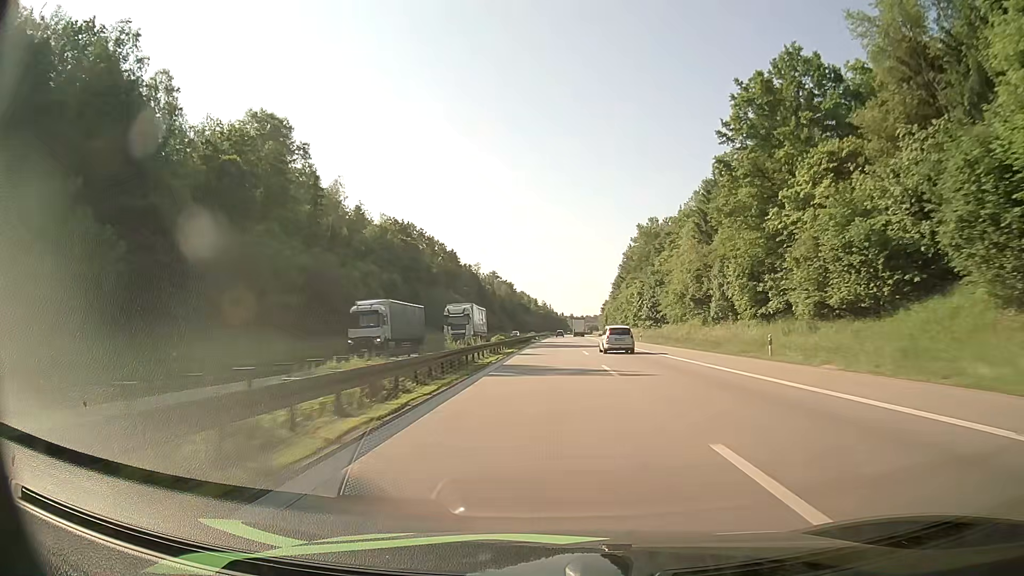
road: motorway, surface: asphalt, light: Day
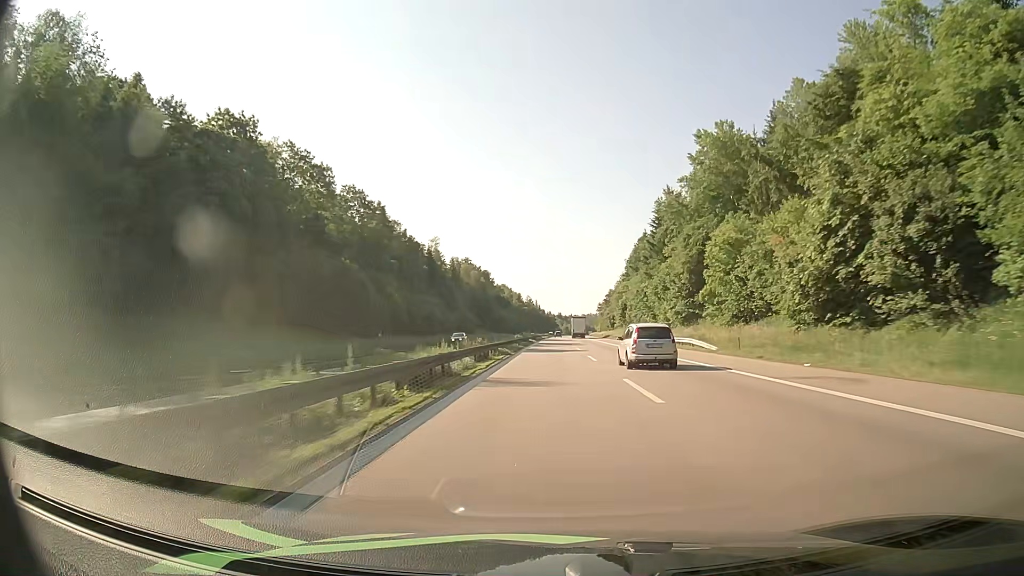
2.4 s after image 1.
(+0.7, +79.0) m; +1°
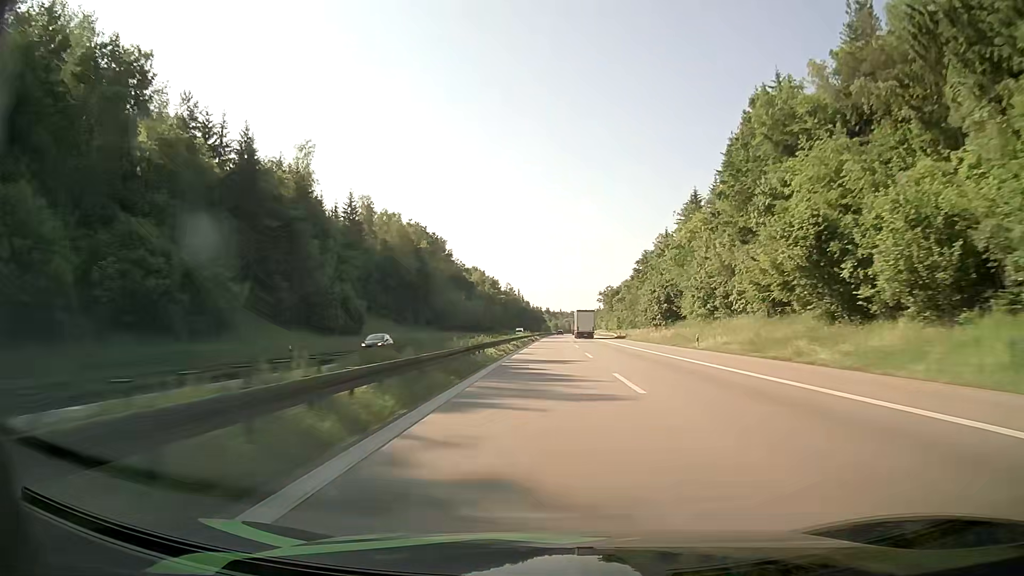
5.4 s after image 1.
(+1.0, +106.6) m; +1°
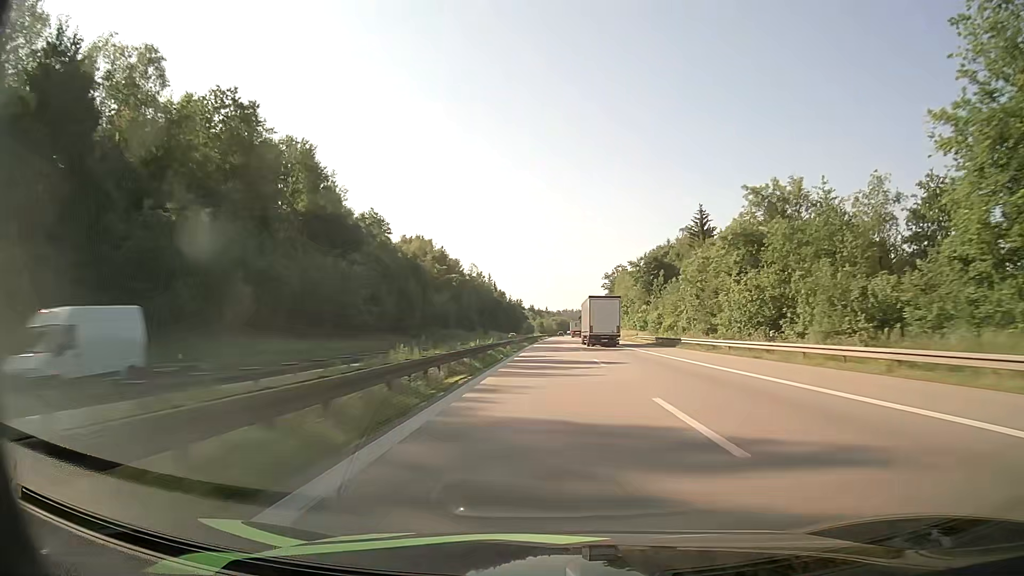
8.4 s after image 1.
(+1.3, +114.4) m; +1°
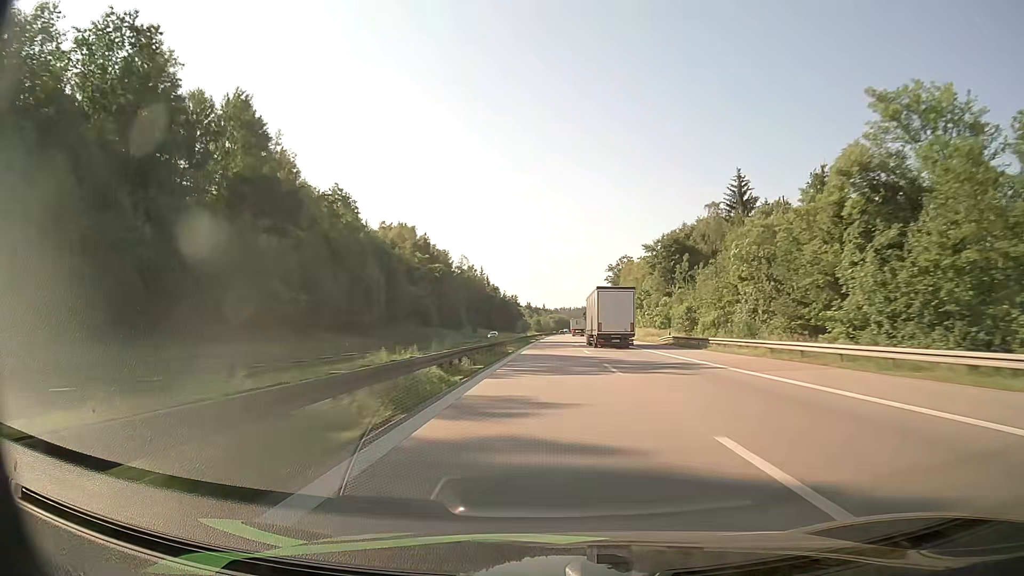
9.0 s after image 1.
(0.0, +23.8) m; 0°
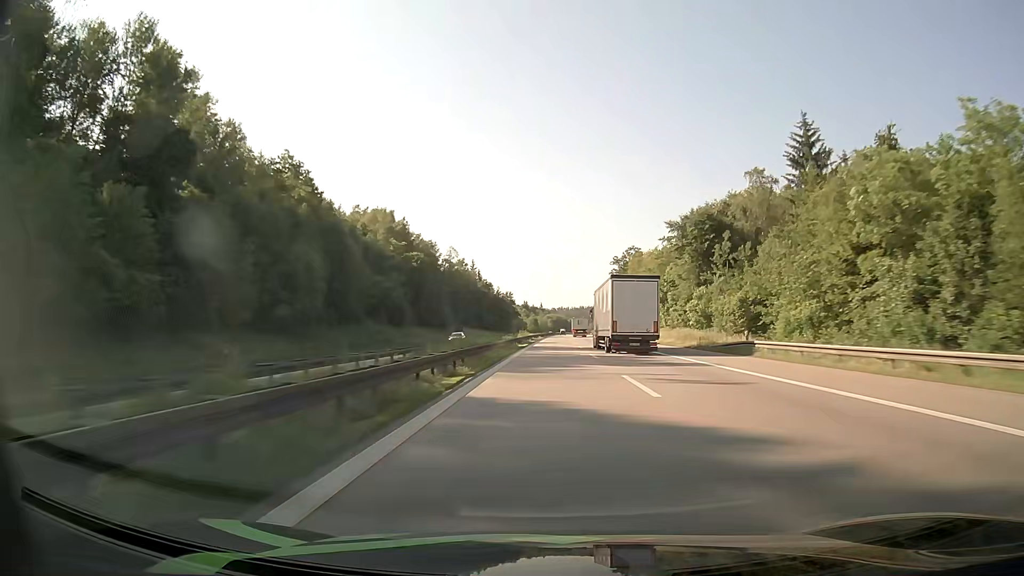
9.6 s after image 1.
(+0.1, +24.1) m; 0°
(0, +10) (0, +20) (0, +30) (0, +40) (0, +50) (0, +60) (0, +70) (0, +80) (+1, +90) (+1, +100) m
